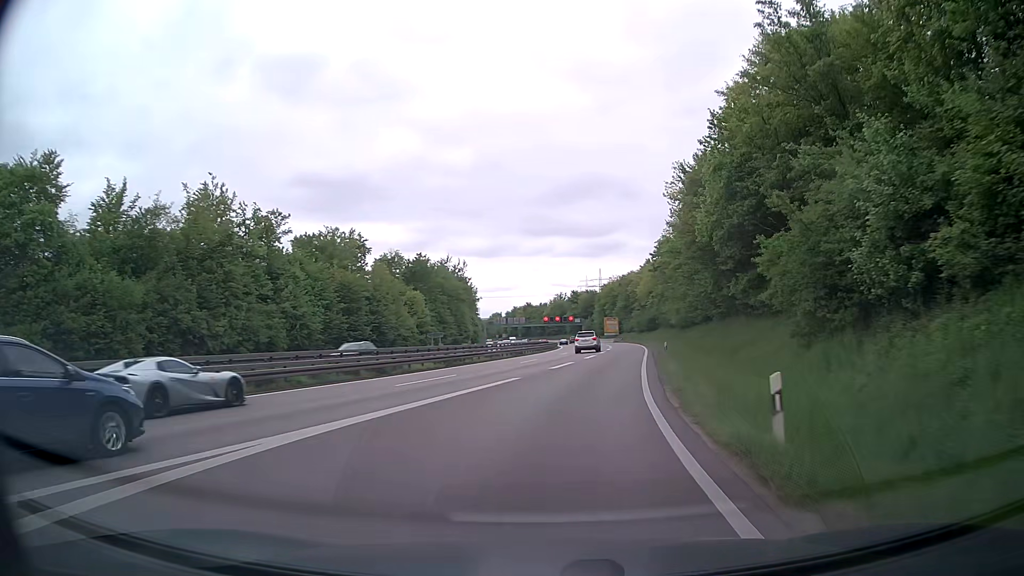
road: trunk_link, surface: asphalt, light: Day
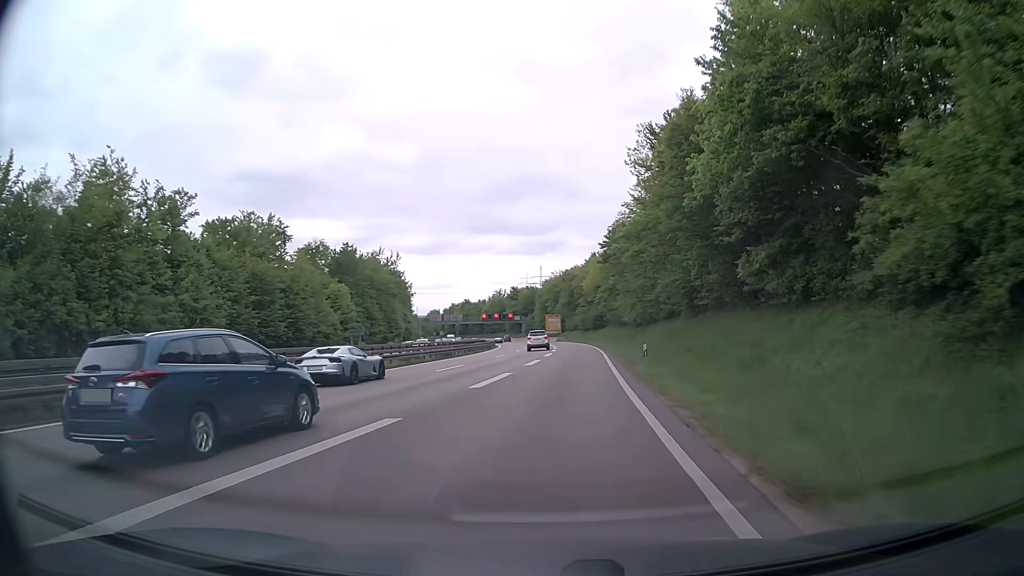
(+0.4, +10.8) m; +5°
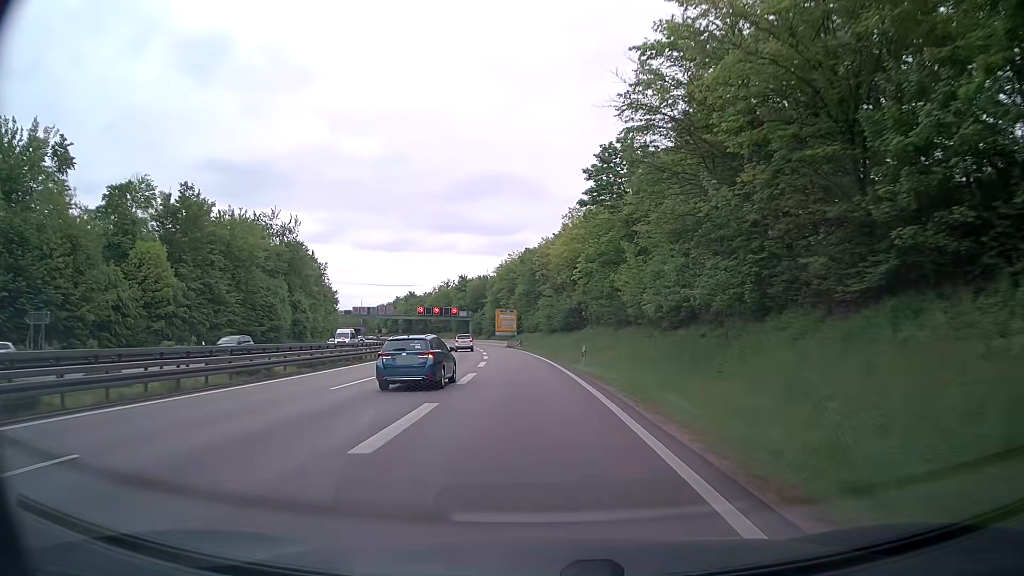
(+2.6, +45.1) m; +4°
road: trunk
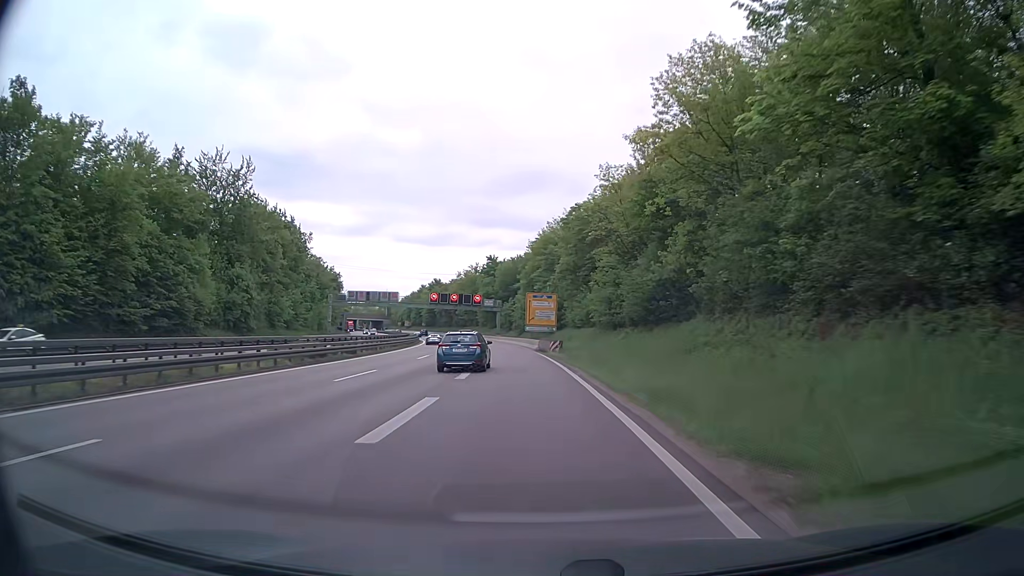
(-1.1, +36.0) m; -4°
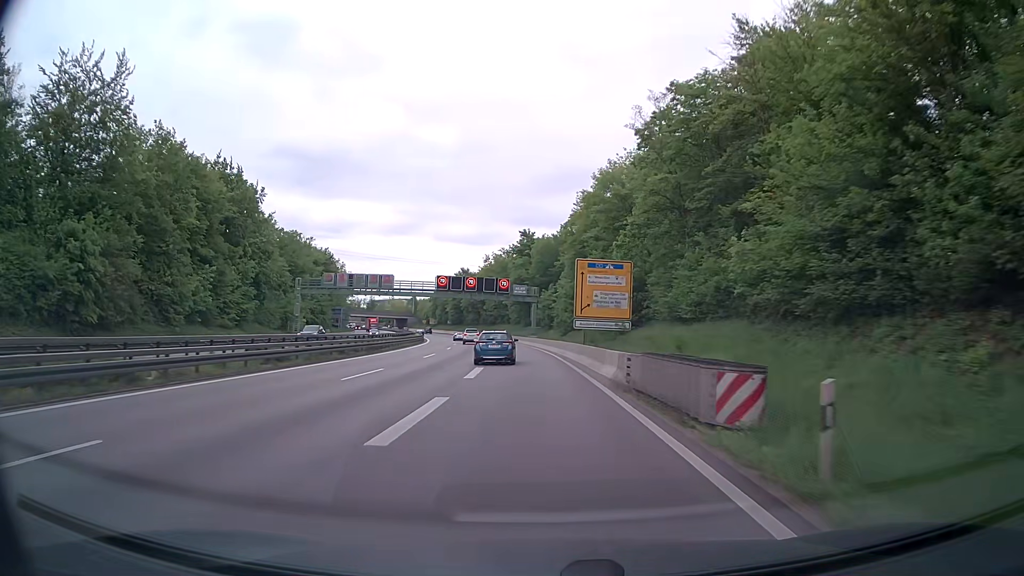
(-1.2, +36.8) m; -4°
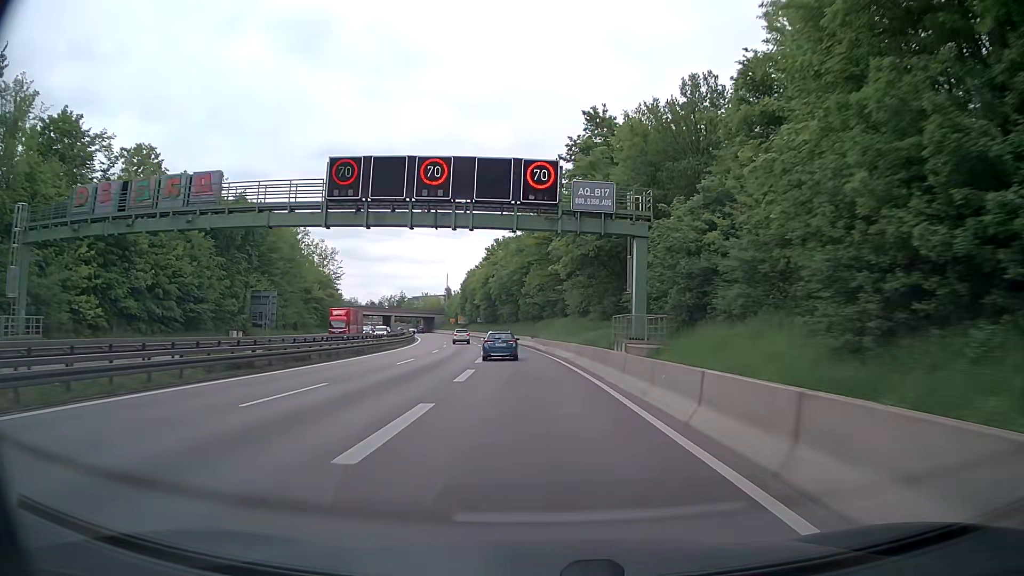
(-2.6, +61.8) m; -5°
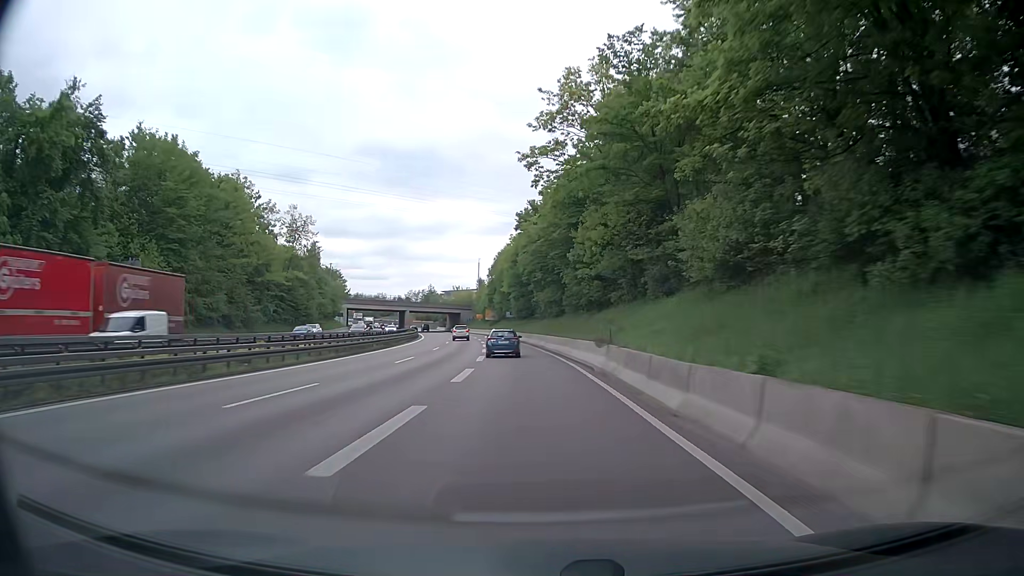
(-1.3, +37.1) m; -4°
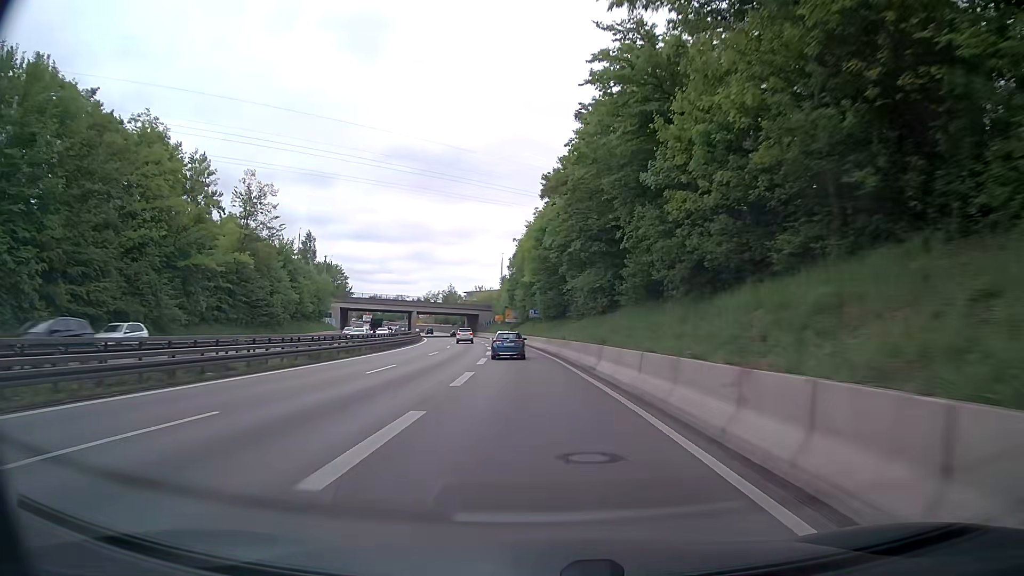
(-0.4, +24.7) m; -3°
(0, +10) (0, +20) (-1, +30) (-1, +40) (-2, +50) (-3, +60) (-4, +70) (-5, +80) (-6, +90) (-8, +100) m
